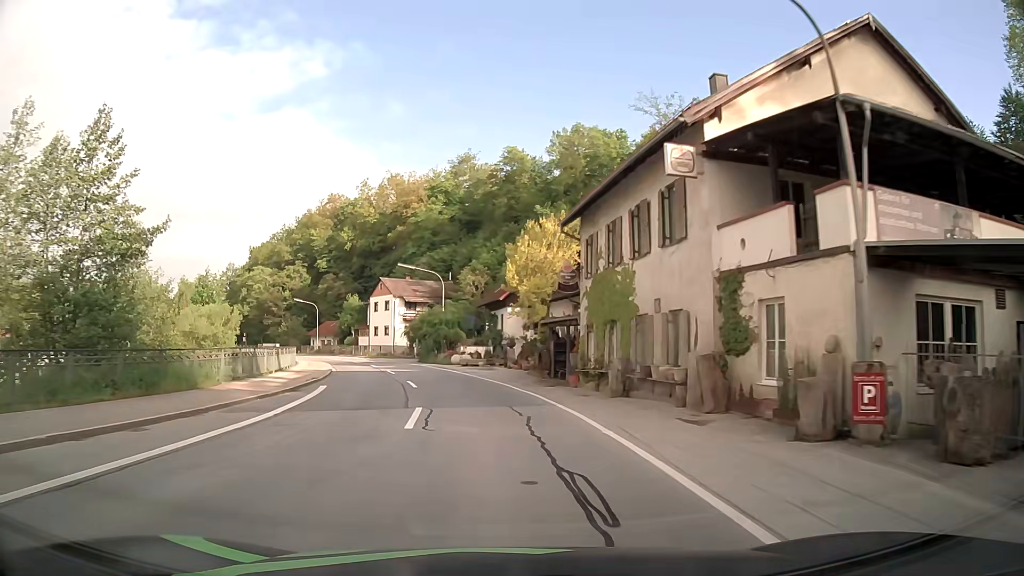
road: secondary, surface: asphalt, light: Day
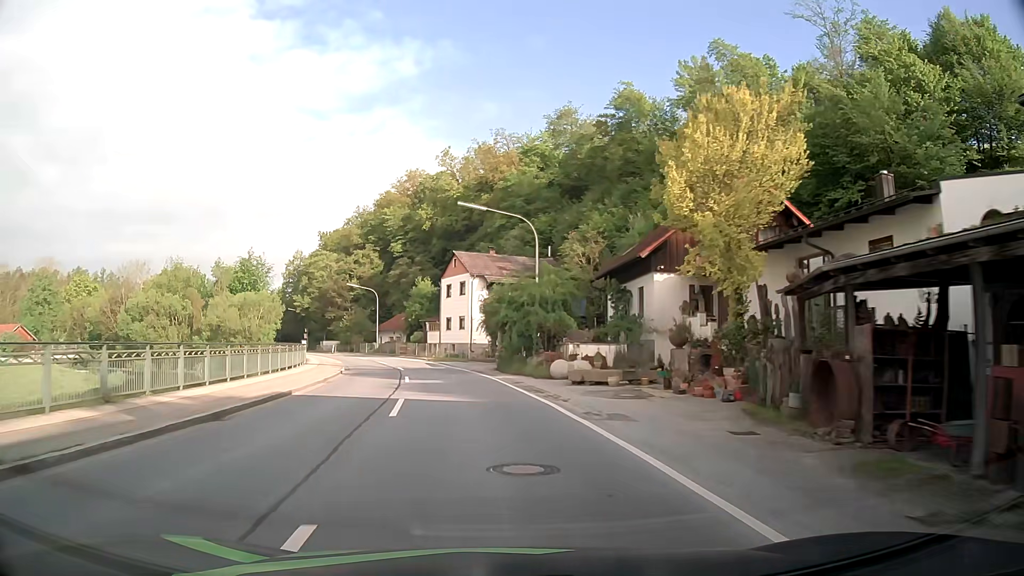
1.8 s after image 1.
(-1.6, +22.6) m; -8°
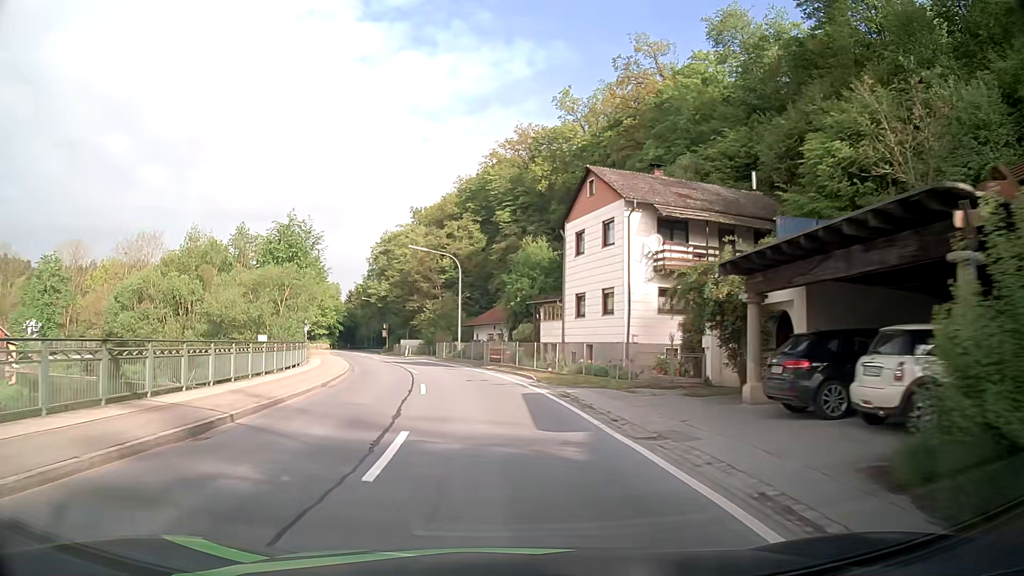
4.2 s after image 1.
(-2.9, +30.2) m; -10°
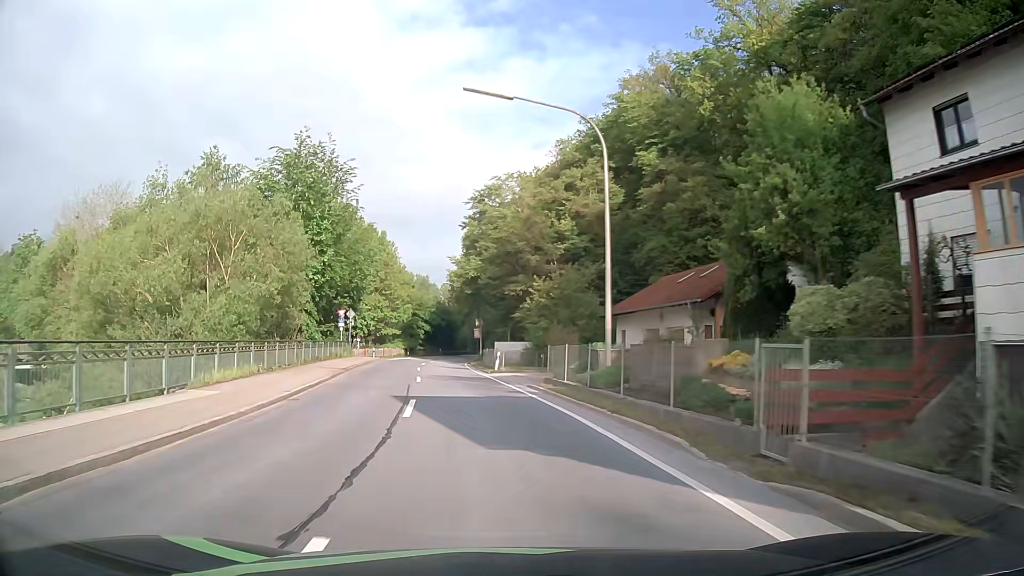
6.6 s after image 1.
(-2.5, +30.2) m; -10°
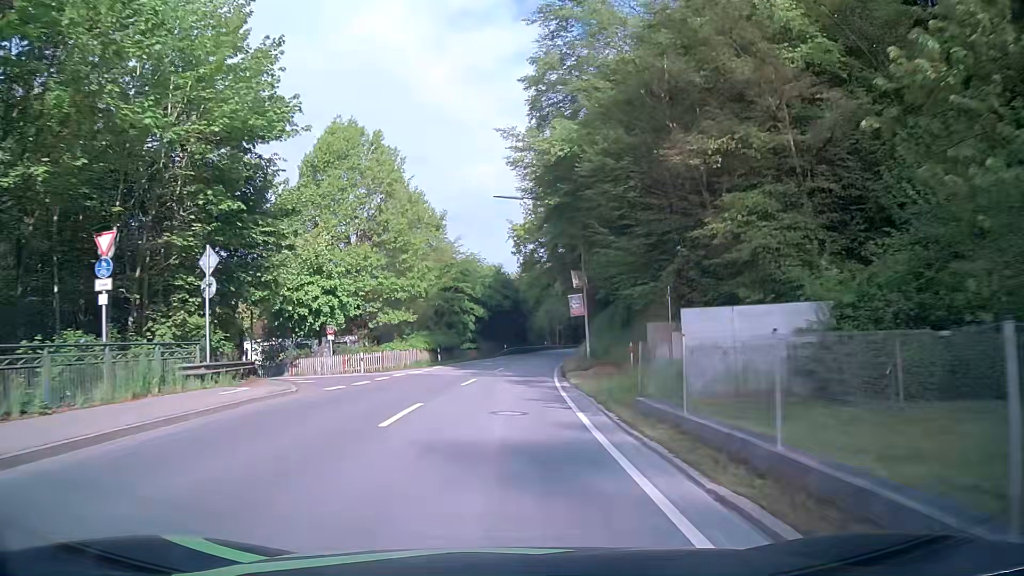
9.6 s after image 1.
(-3.0, +37.9) m; -7°
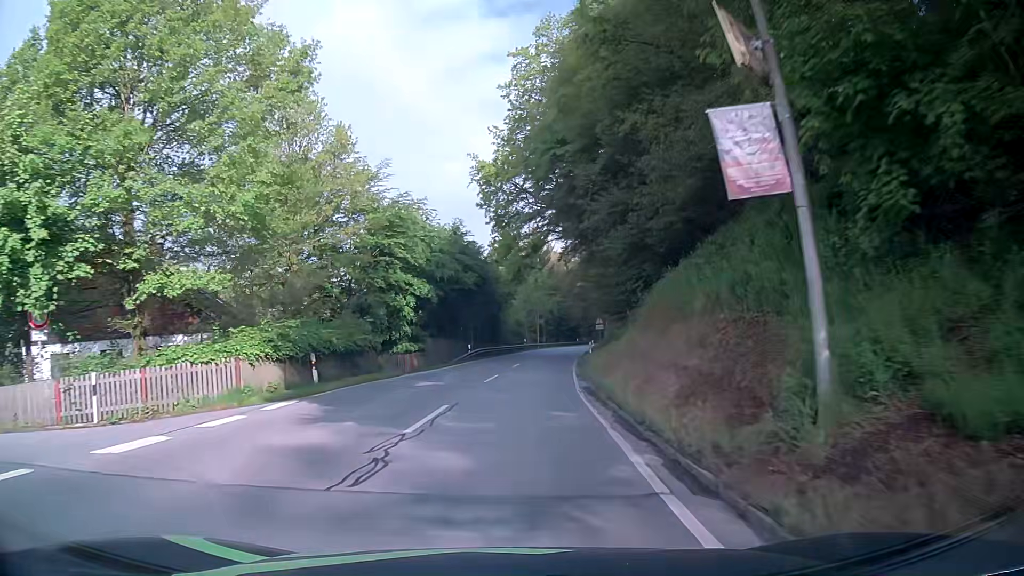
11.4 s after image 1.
(+0.4, +23.2) m; +2°
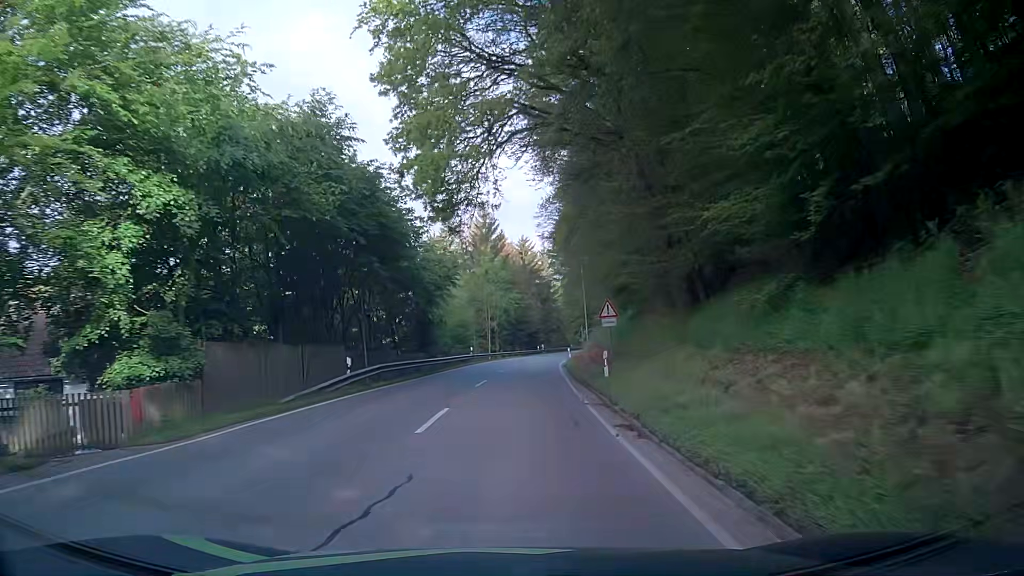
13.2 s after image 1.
(+0.7, +23.3) m; +4°
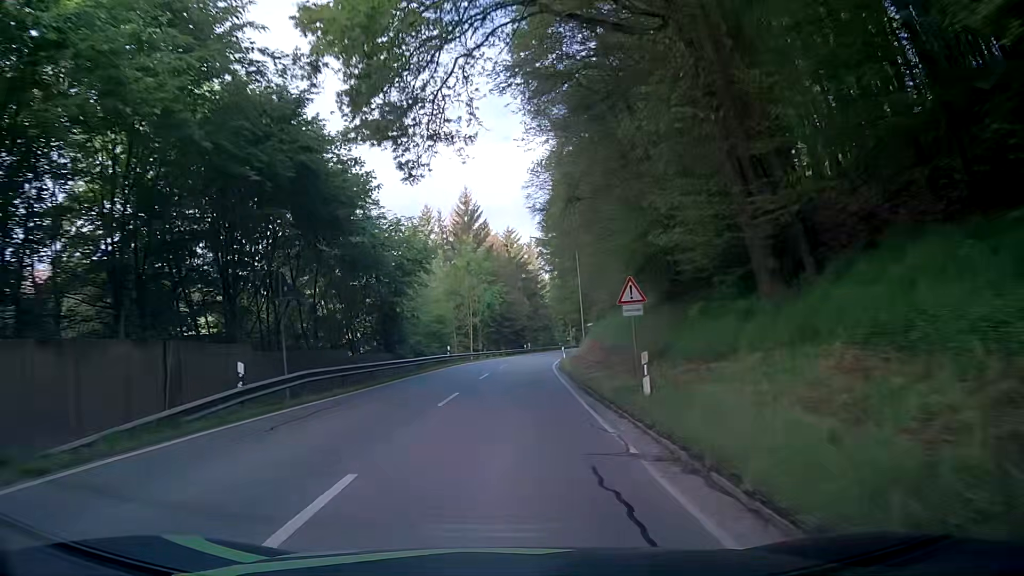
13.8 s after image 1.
(+0.1, +7.8) m; +1°
(0, +10) (+1, +20) (+1, +30) (+2, +40) (+3, +50) (+4, +60) (+5, +70) (+7, +80) (+9, +89) (+11, +99) m
